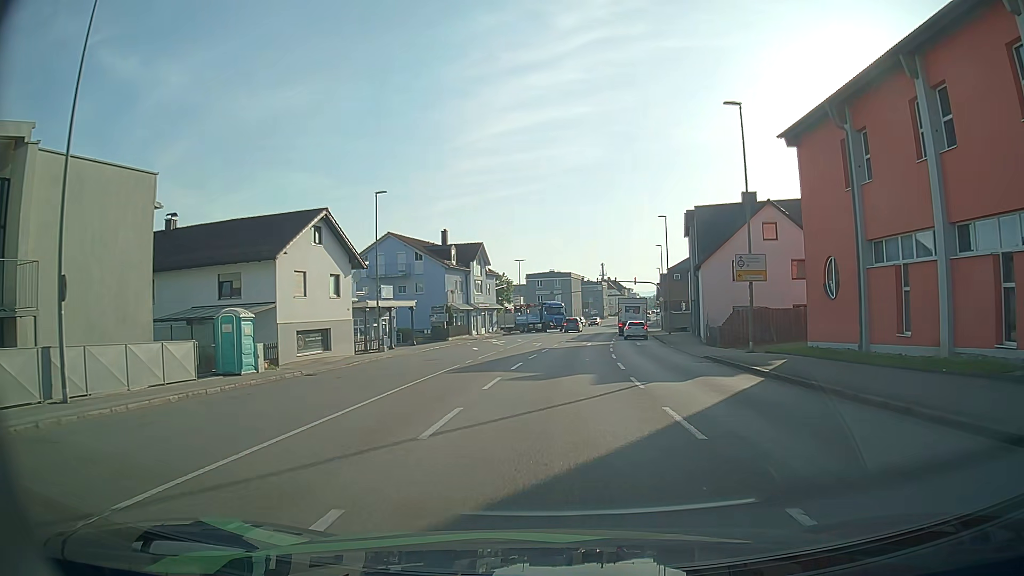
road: tertiary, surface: asphalt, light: Day
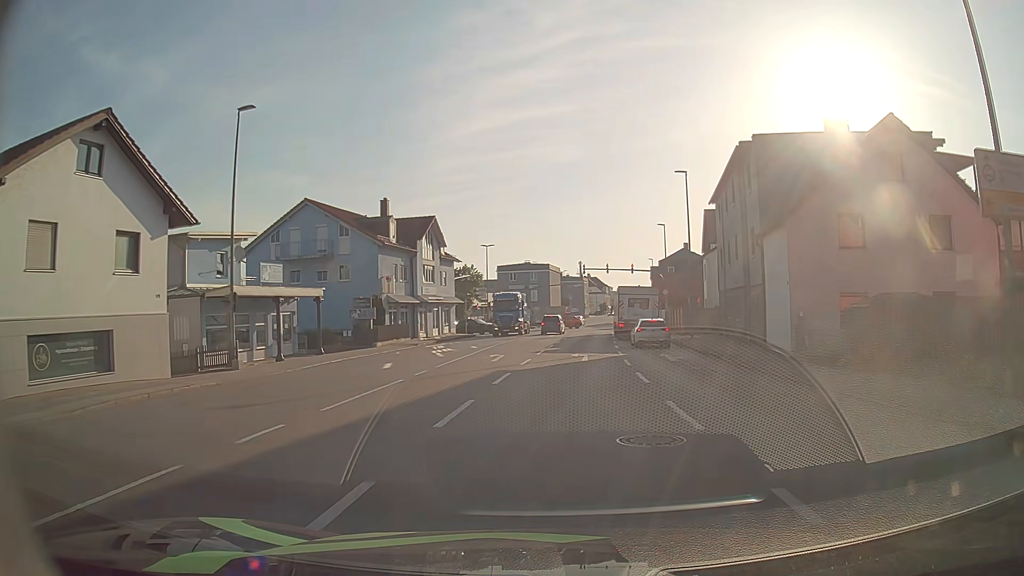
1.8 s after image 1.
(+0.3, +17.6) m; +2°
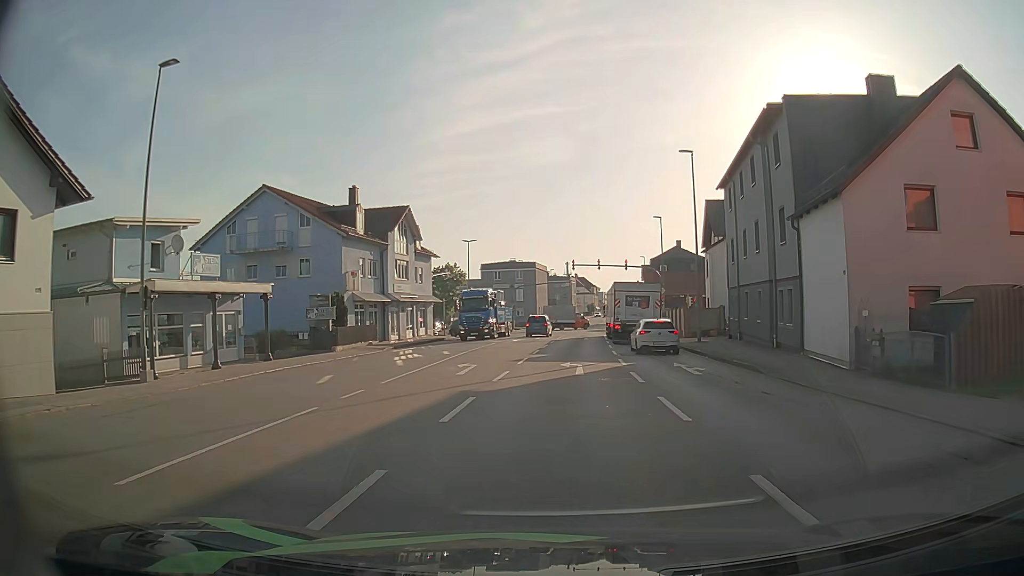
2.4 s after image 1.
(+0.1, +5.4) m; +1°
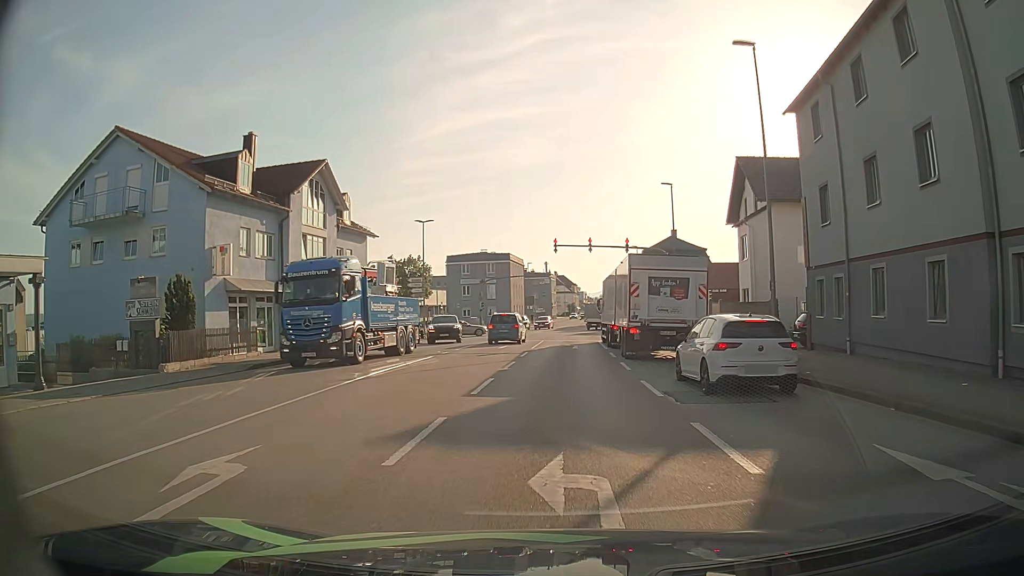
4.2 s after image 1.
(+0.3, +15.1) m; +3°
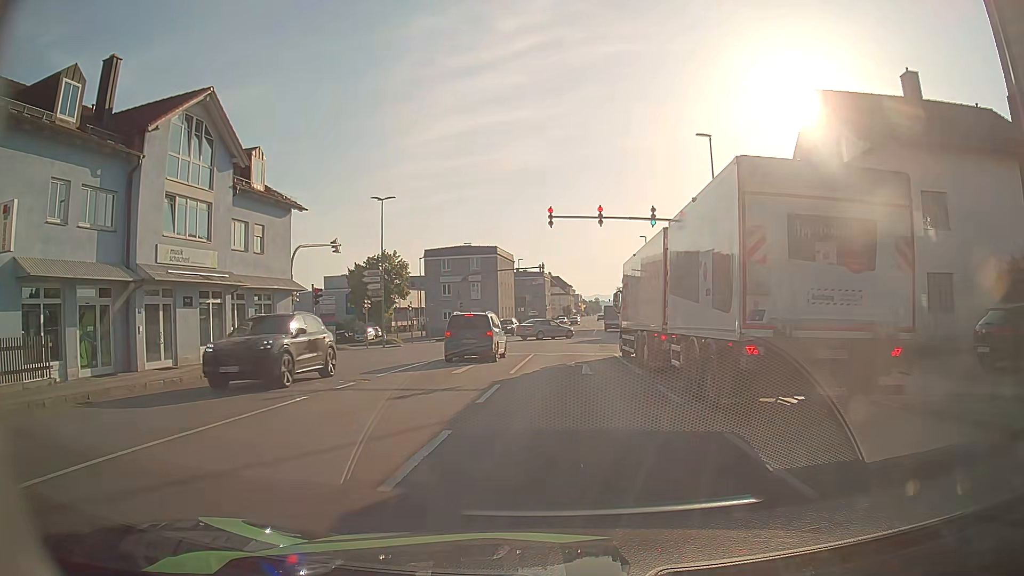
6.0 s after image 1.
(-0.1, +12.8) m; 0°
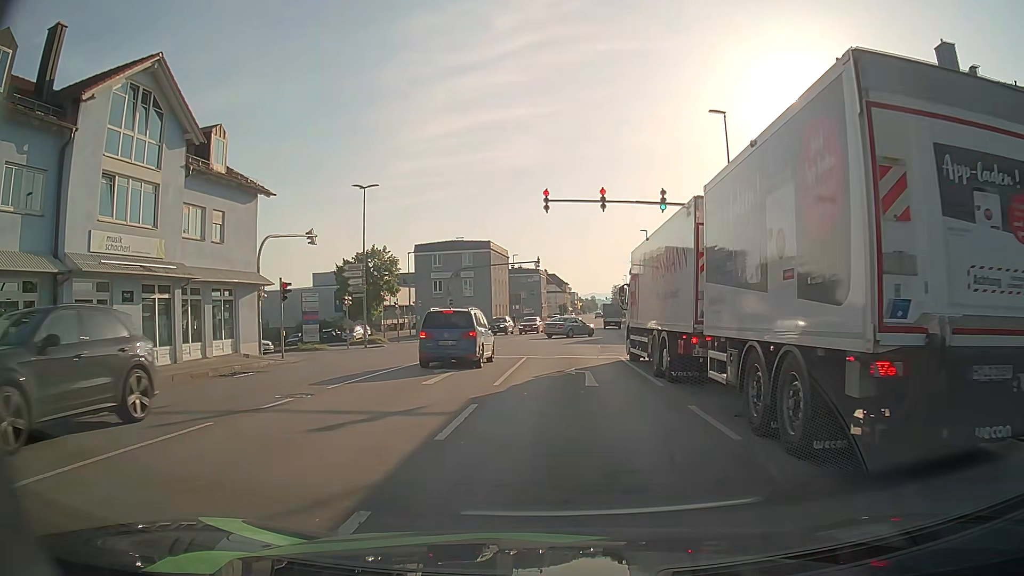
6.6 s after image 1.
(0.0, +3.6) m; 0°
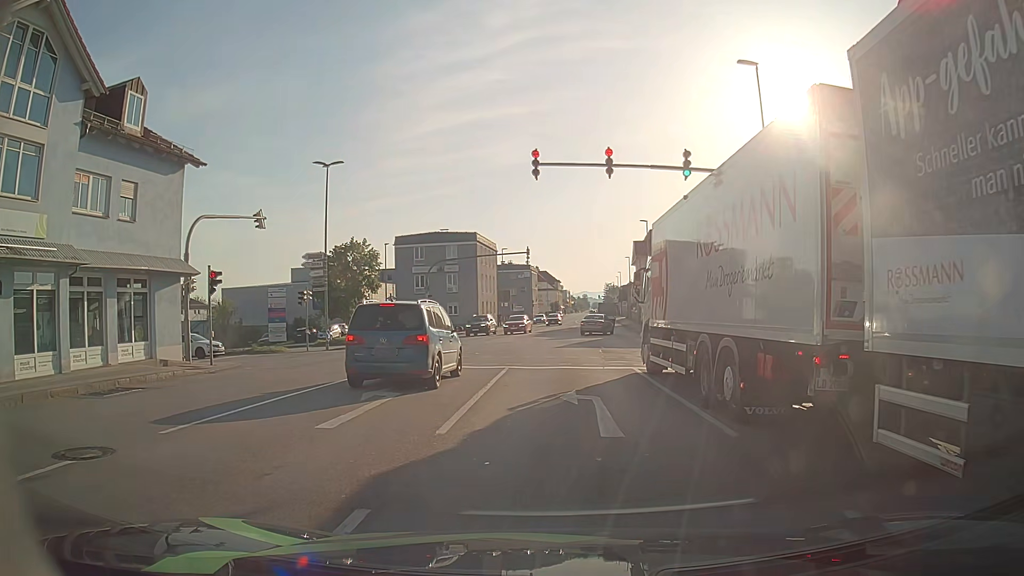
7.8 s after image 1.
(+0.1, +5.9) m; +2°
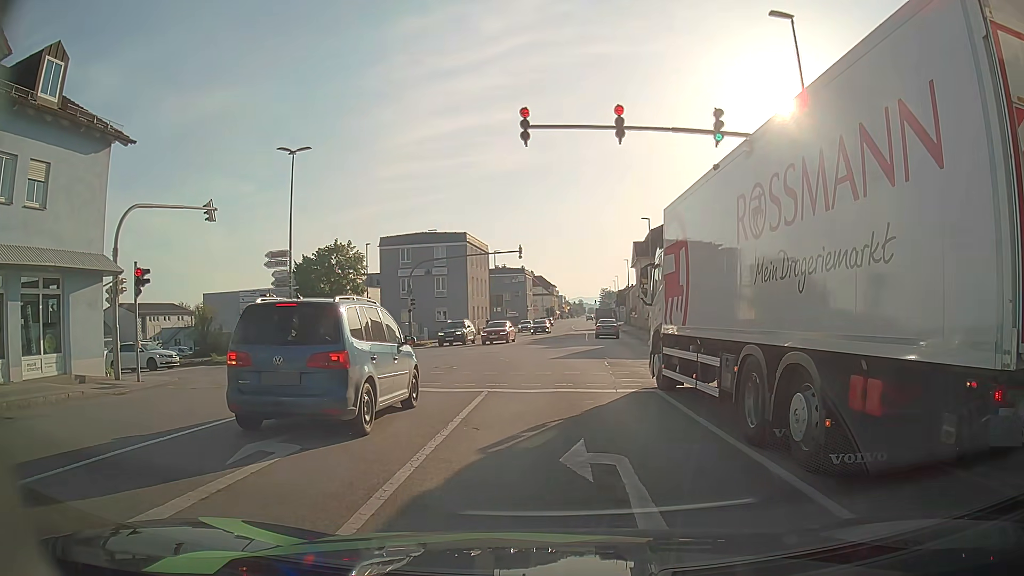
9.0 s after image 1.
(0.0, +4.5) m; +1°
(0, +10) (0, +20) (-1, +30) (-7, +38) (-17, +40) (-27, +39) (-37, +39) (-47, +39) (-57, +39) (-67, +39) m
